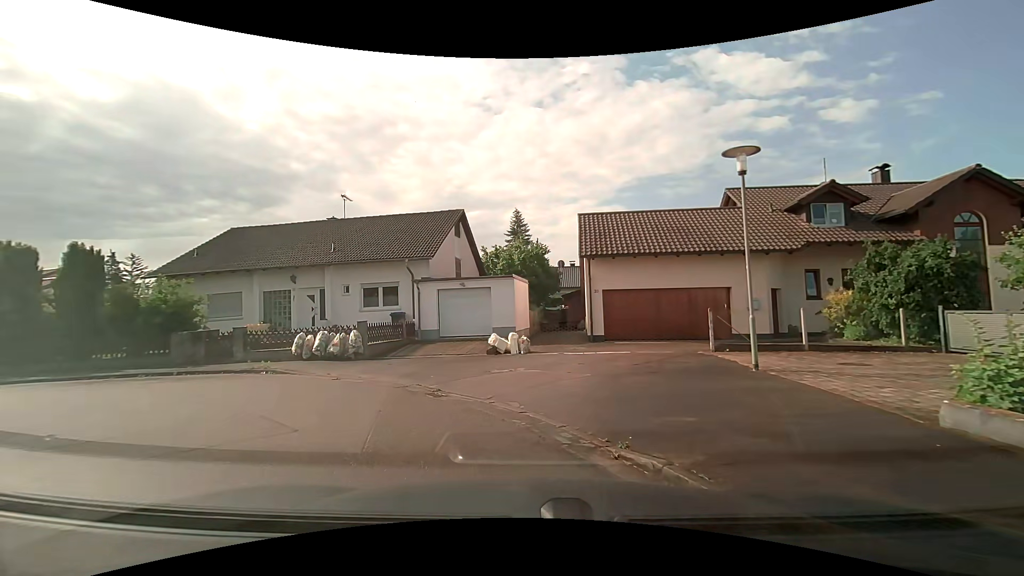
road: residential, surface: asphalt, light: Day
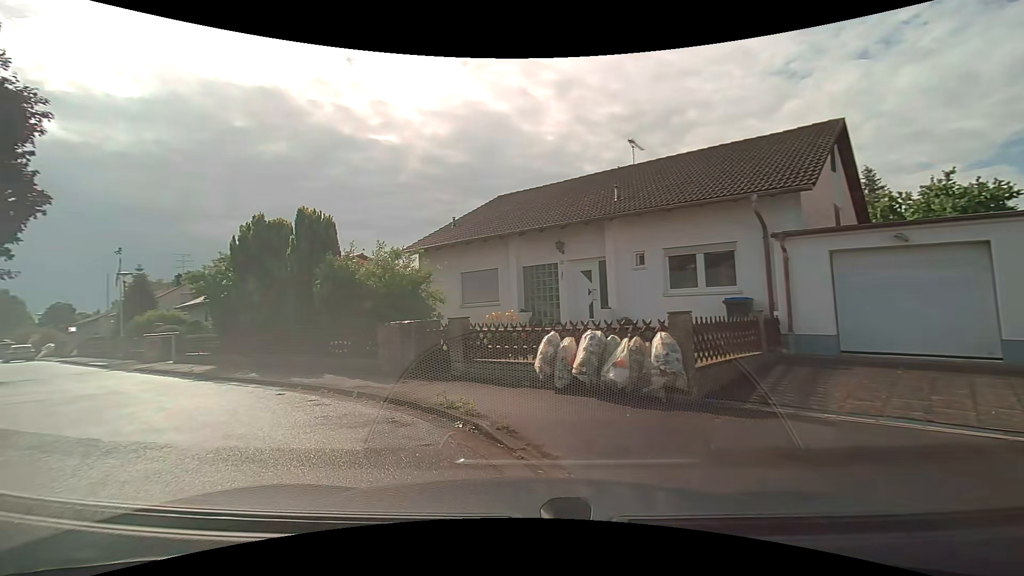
(-2.3, +9.7) m; -31°
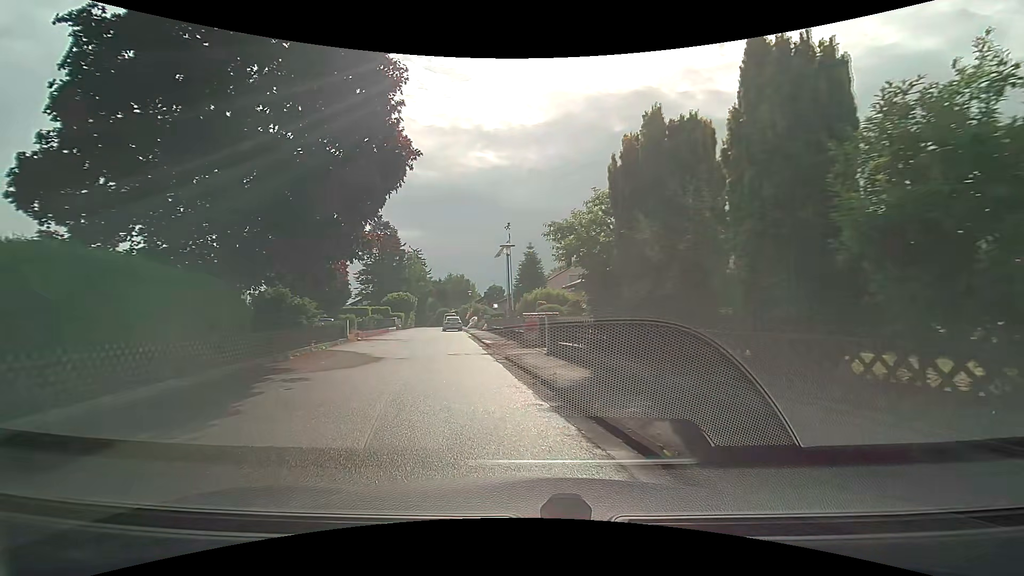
(-3.9, +8.9) m; -43°
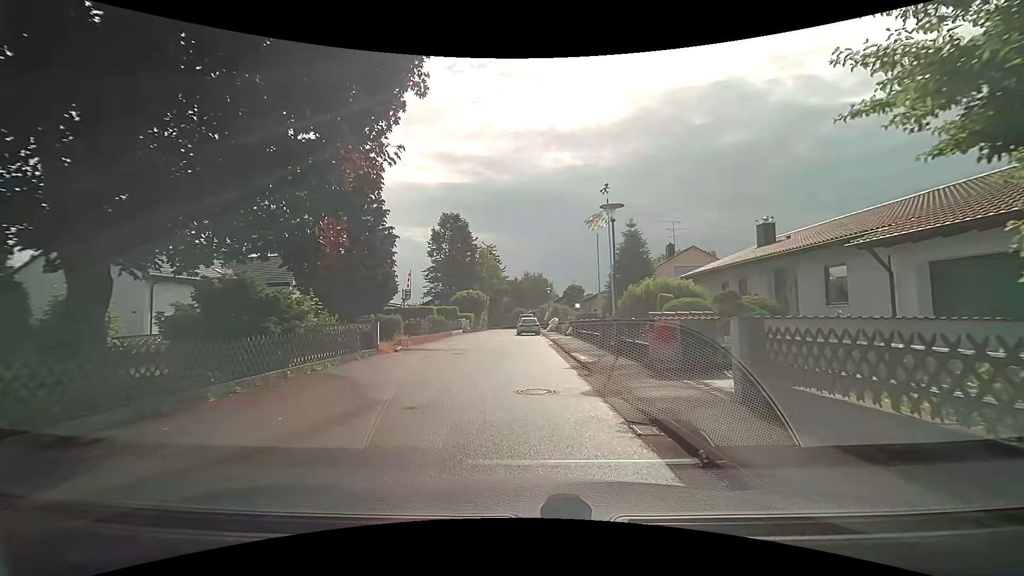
(-0.9, +8.9) m; -8°
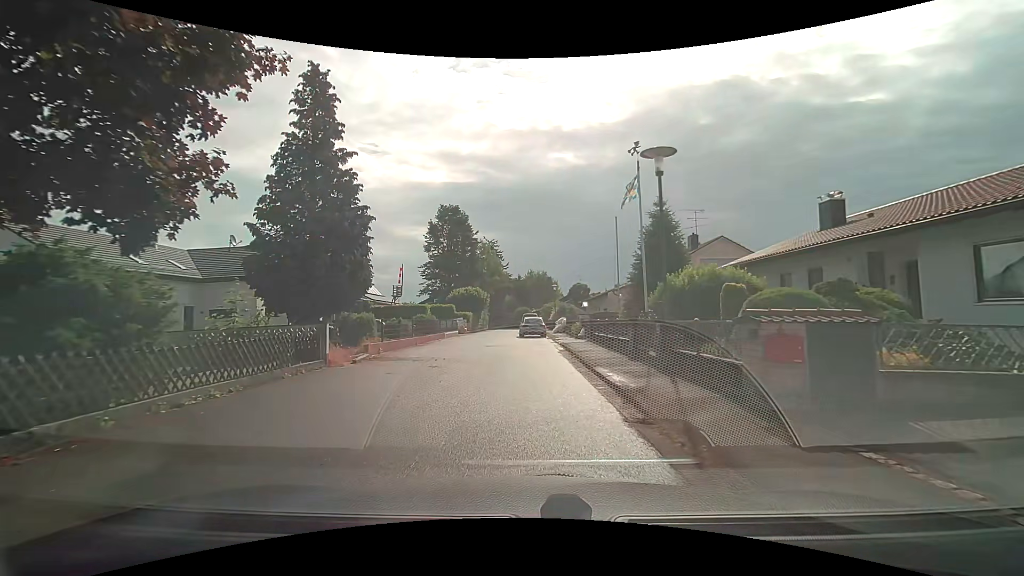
(-0.1, +5.2) m; -1°
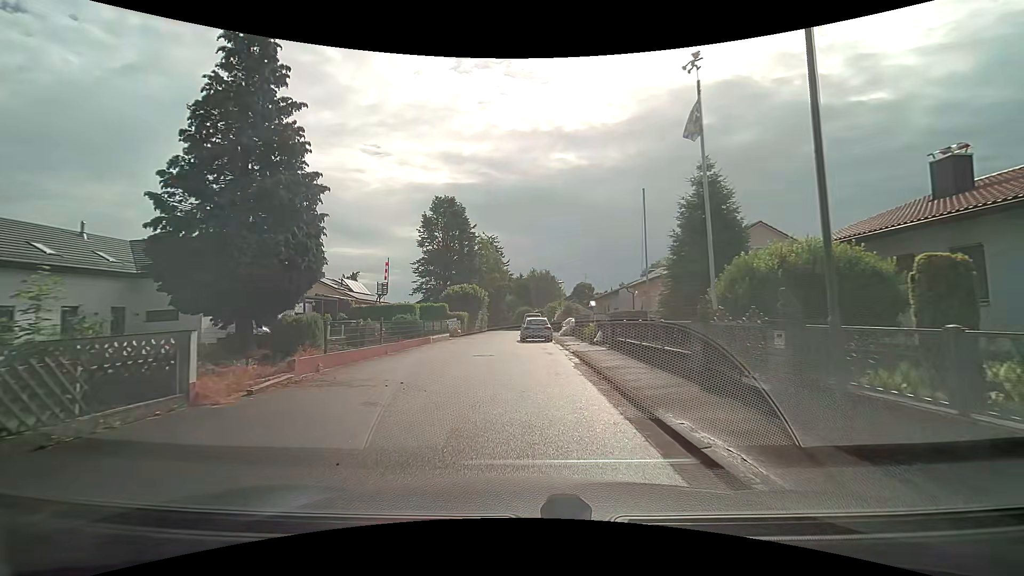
(0.0, +5.6) m; 0°
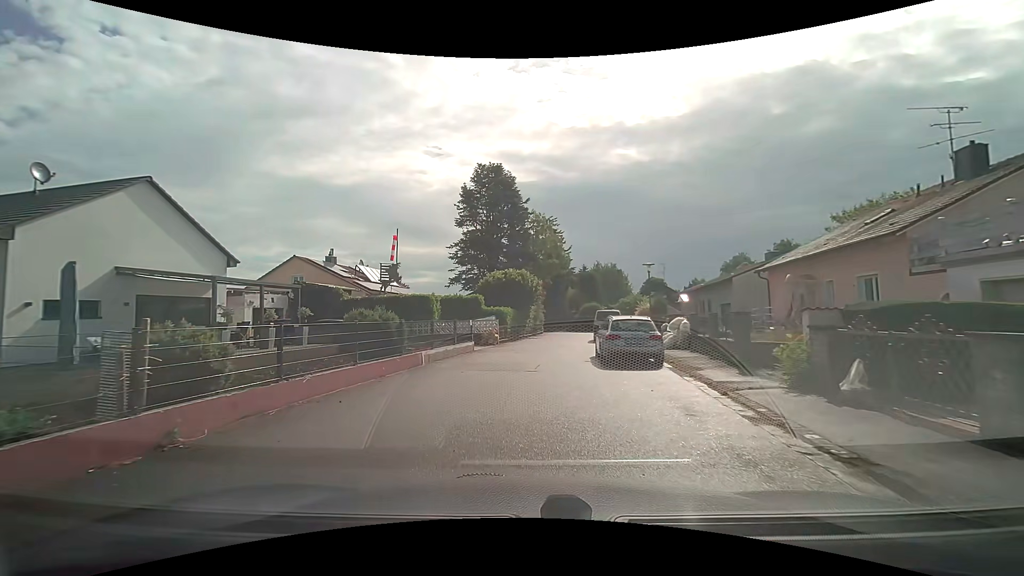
(-0.6, +13.8) m; -7°
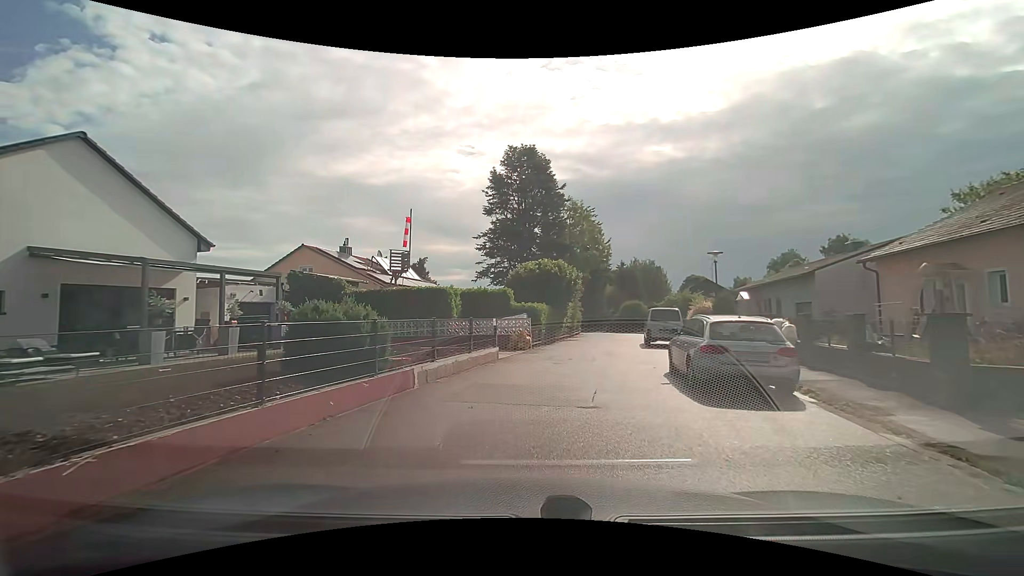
(-0.2, +5.0) m; -3°
